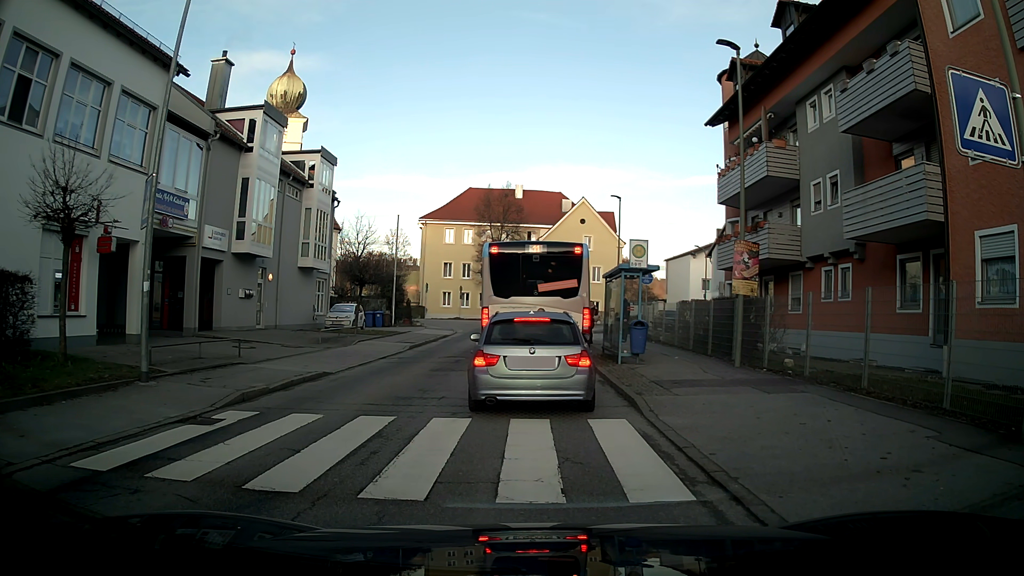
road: unclassified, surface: asphalt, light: Day
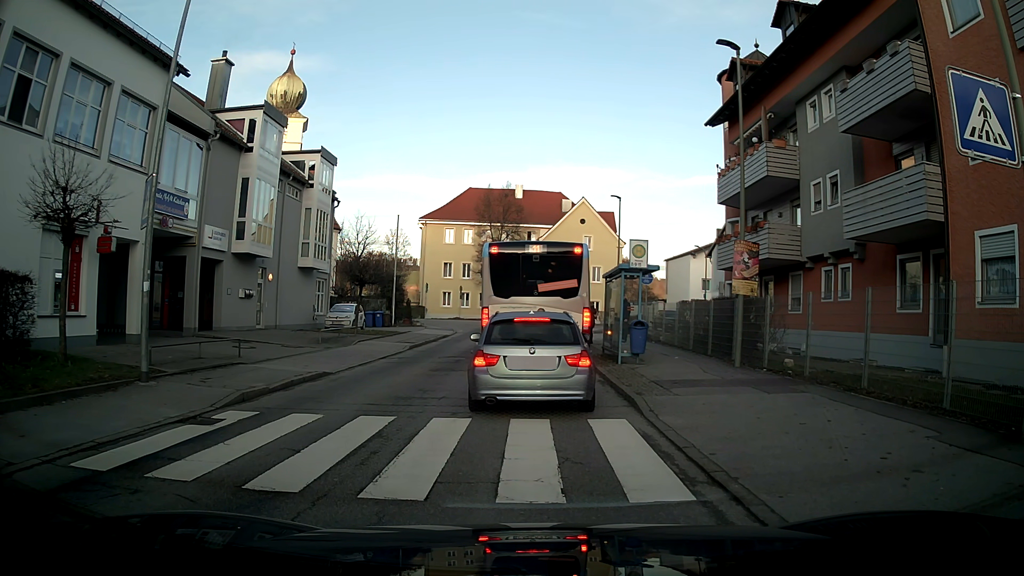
(0.0, 0.0) m; 0°
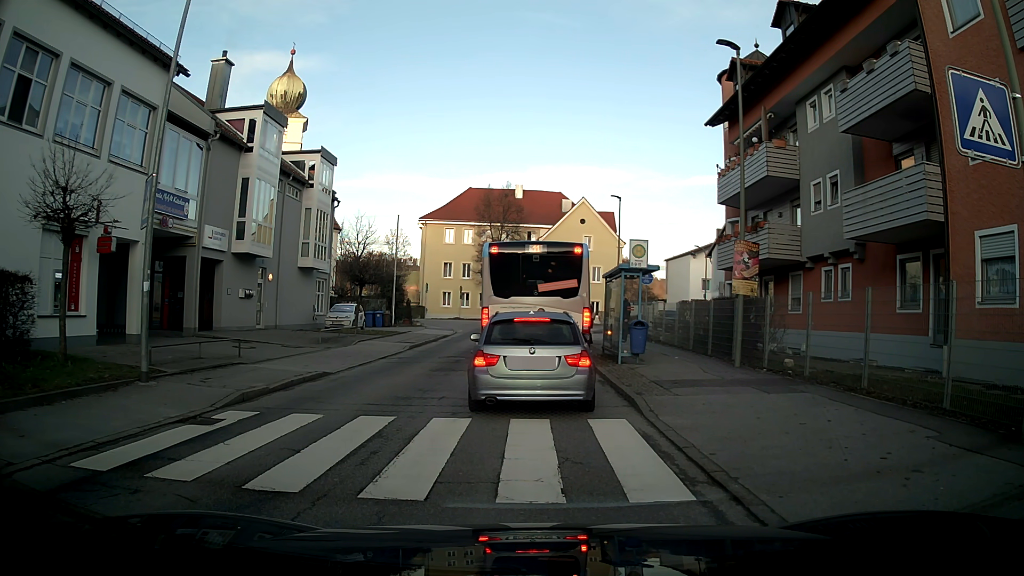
(0.0, 0.0) m; 0°
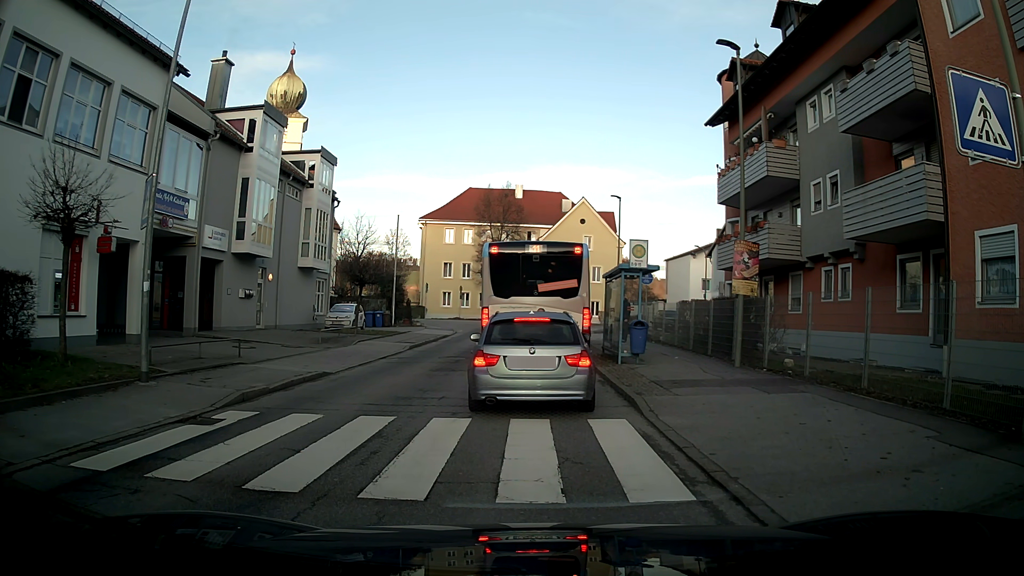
(0.0, 0.0) m; 0°
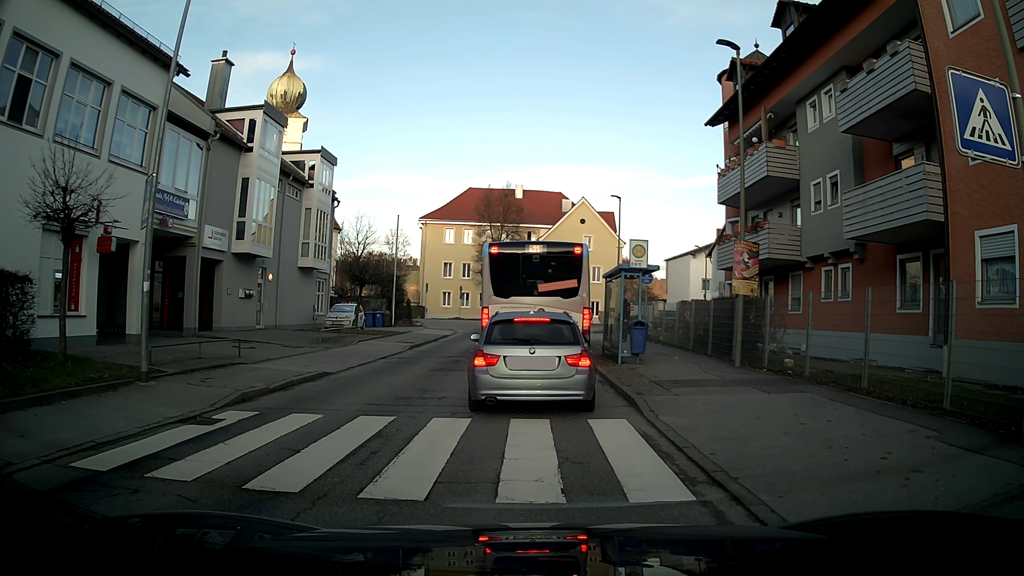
(0.0, 0.0) m; 0°
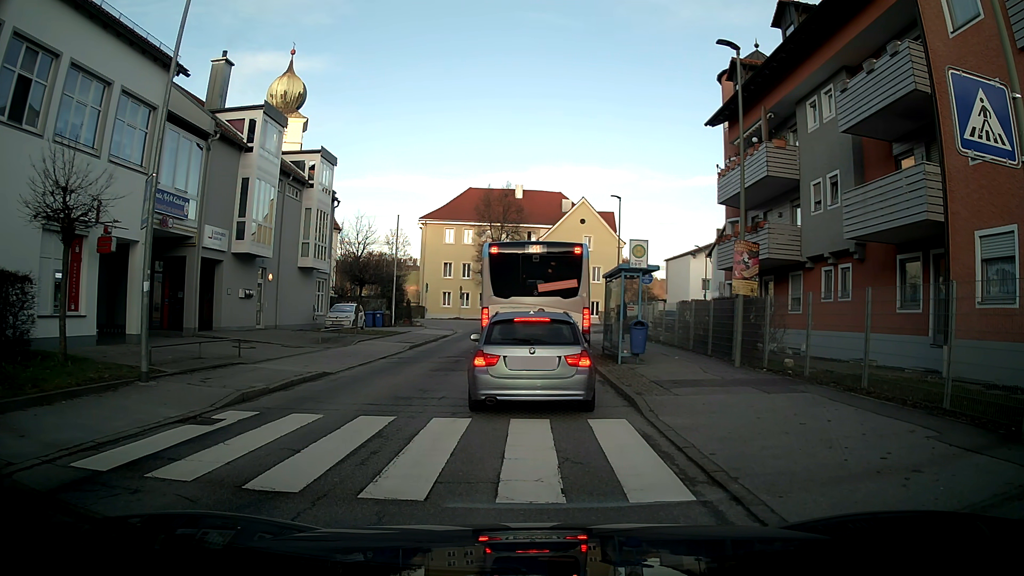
(0.0, 0.0) m; 0°
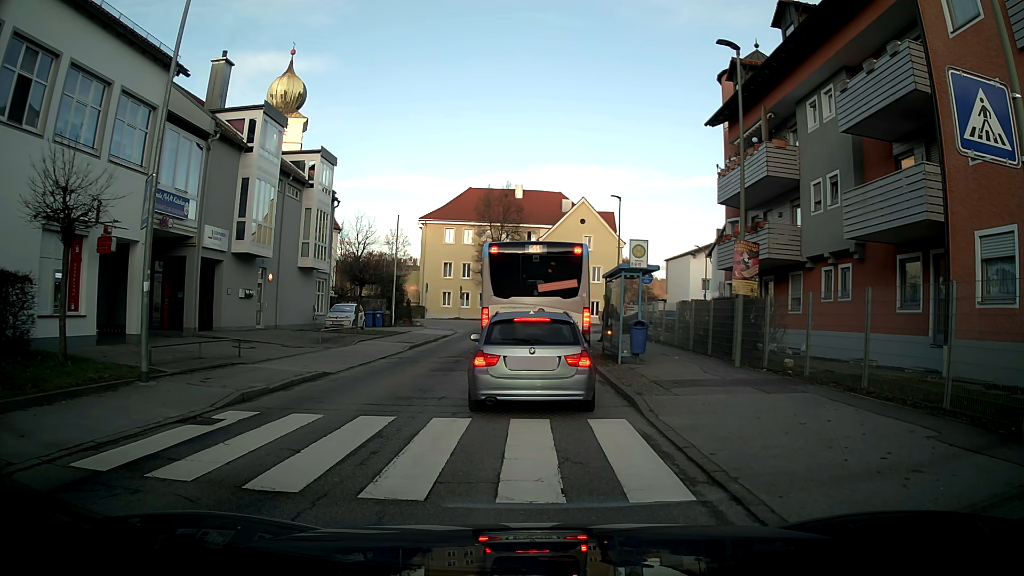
(0.0, 0.0) m; 0°
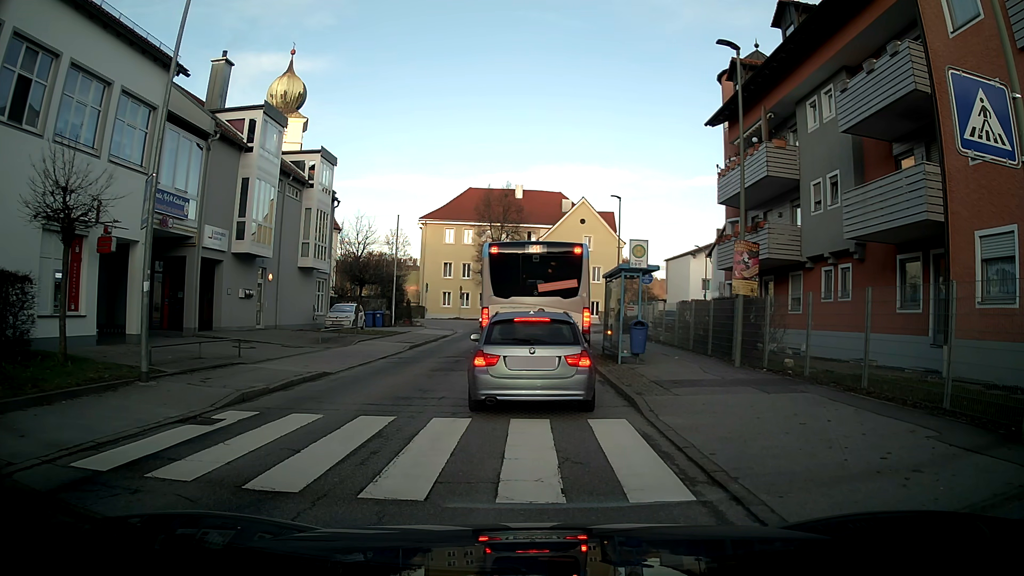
(0.0, 0.0) m; 0°
